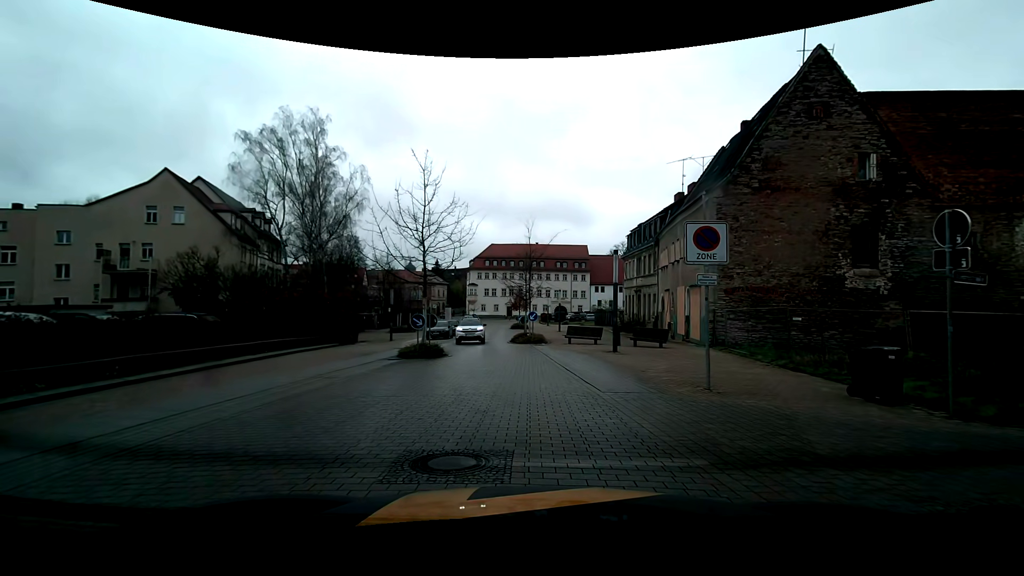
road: residential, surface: paving_stones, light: Day
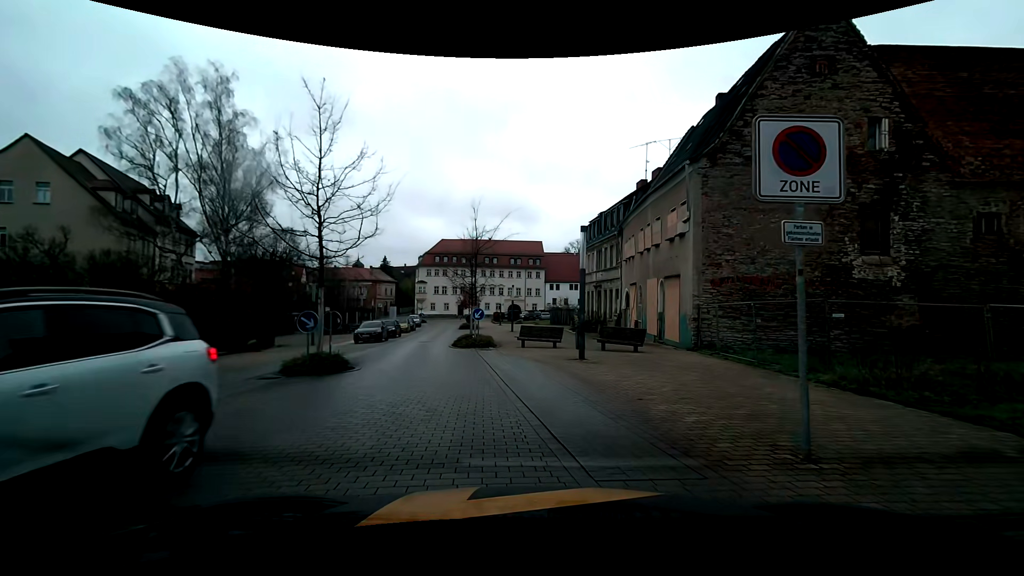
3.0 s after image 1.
(+0.3, +5.8) m; +8°
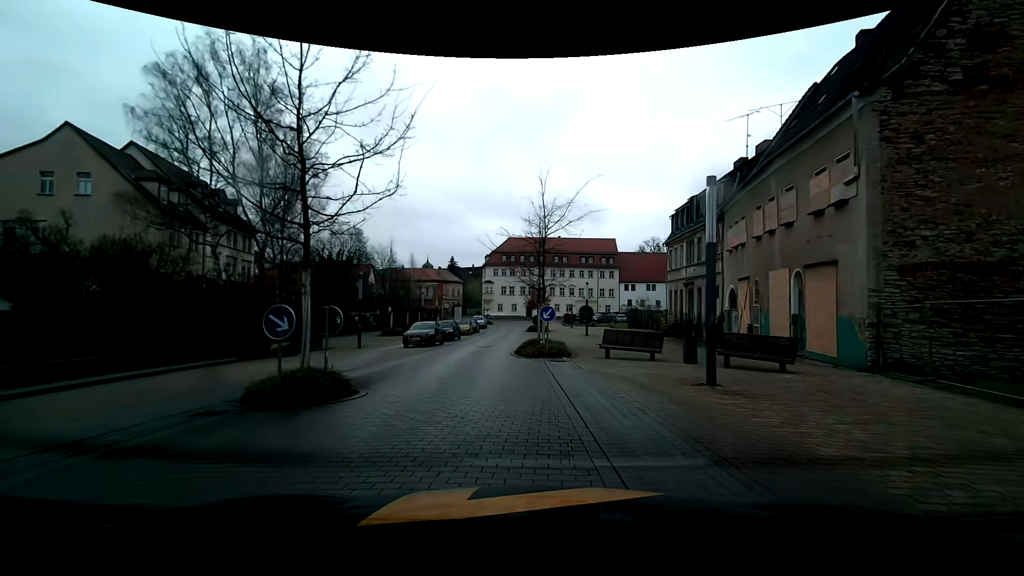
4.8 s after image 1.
(-0.7, +5.9) m; -12°
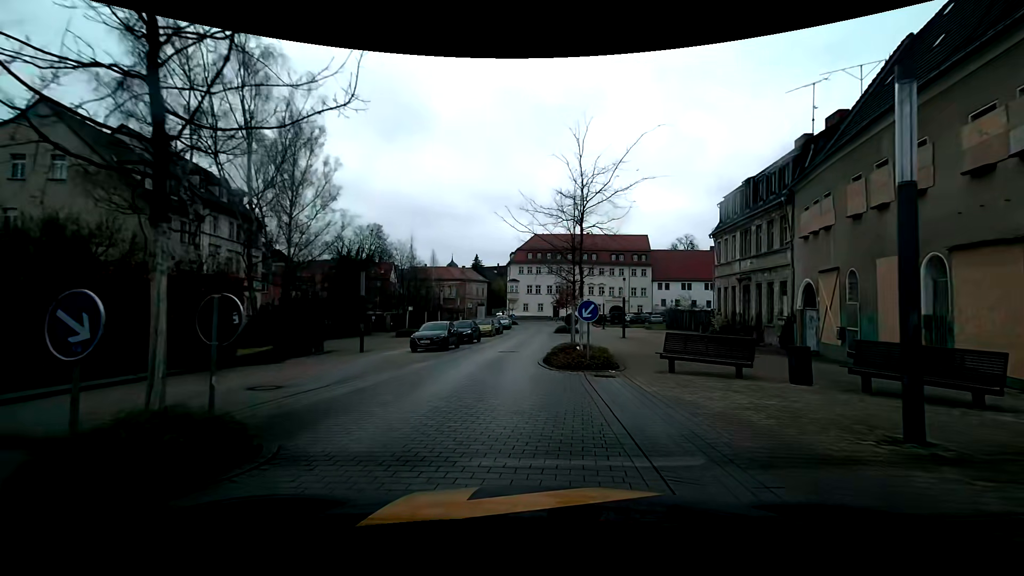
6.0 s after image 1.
(0.0, +4.8) m; -1°
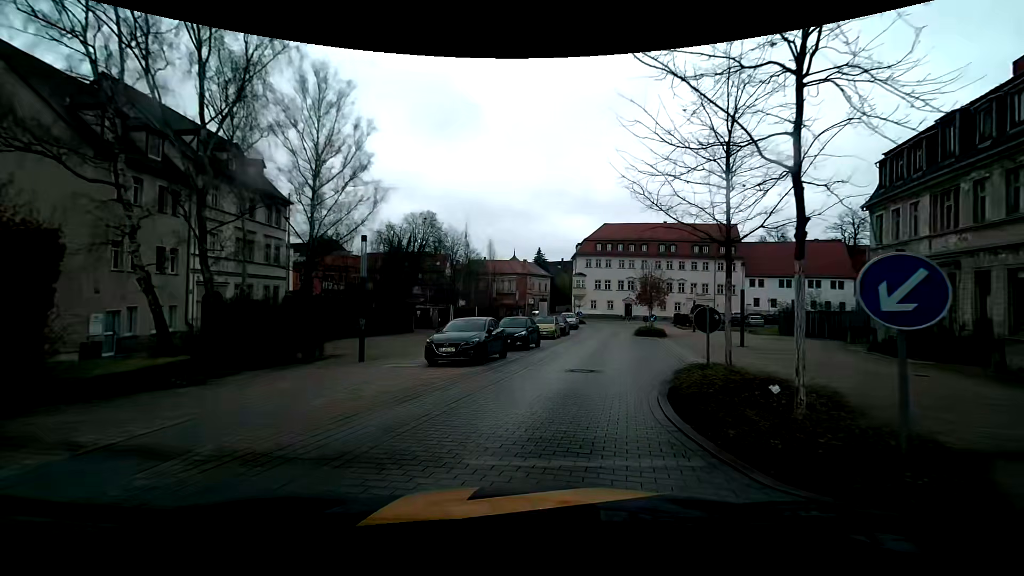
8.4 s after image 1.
(-0.7, +9.5) m; -8°
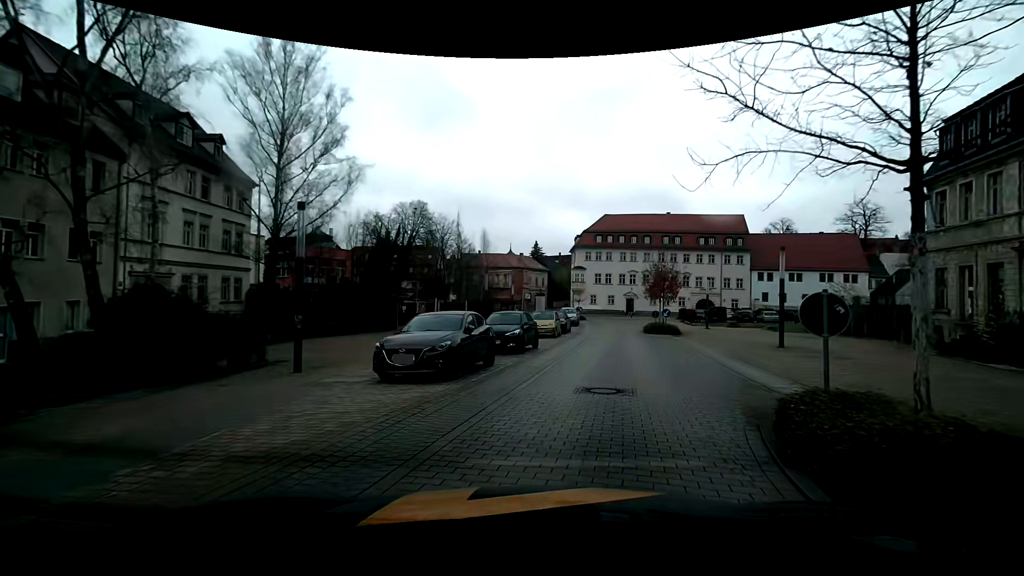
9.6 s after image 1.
(0.0, +4.7) m; 0°
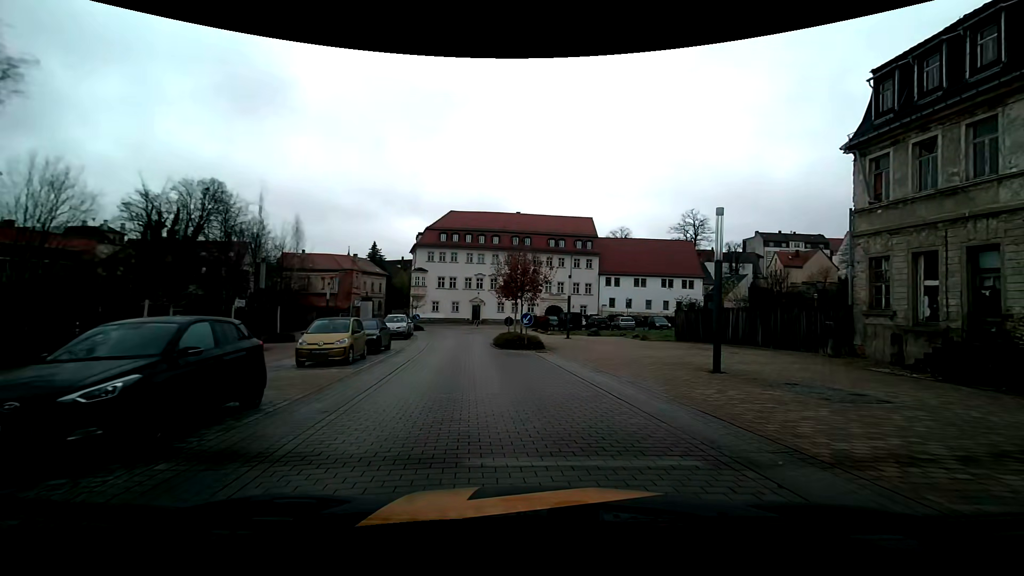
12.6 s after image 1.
(+1.5, +11.1) m; +17°
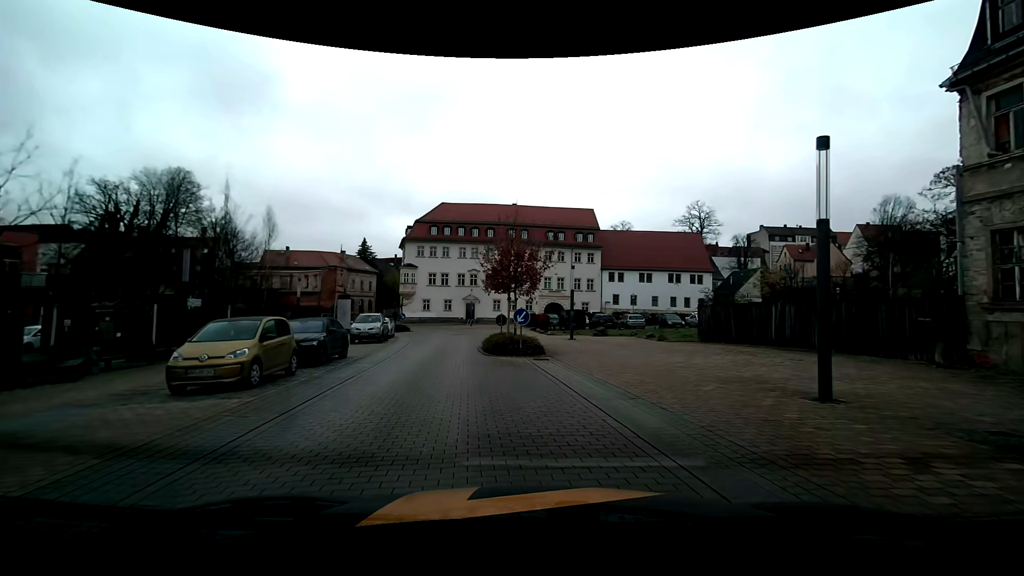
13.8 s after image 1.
(+0.1, +5.3) m; -1°
